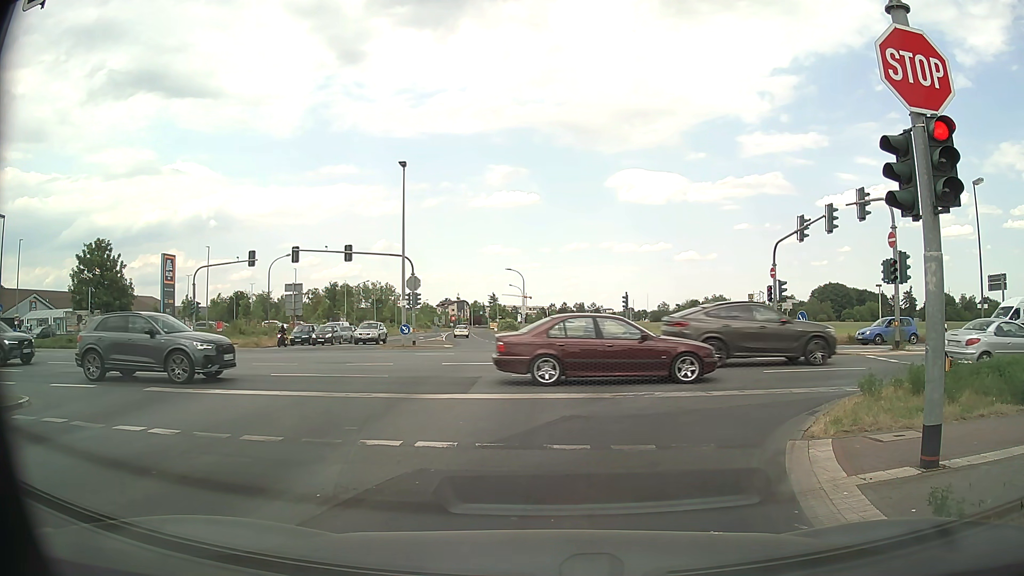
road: tertiary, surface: asphalt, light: Day
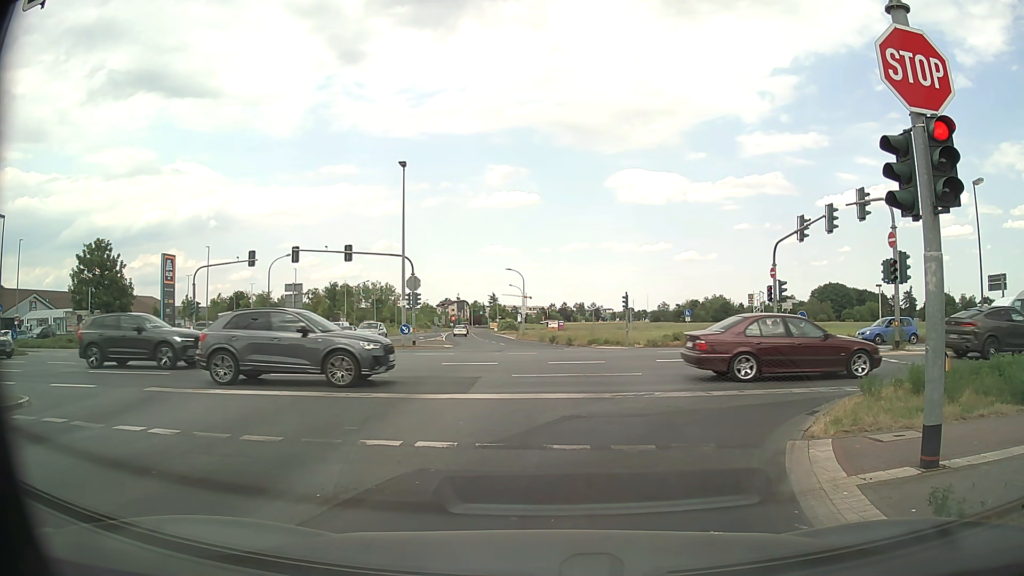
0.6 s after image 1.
(0.0, 0.0) m; 0°
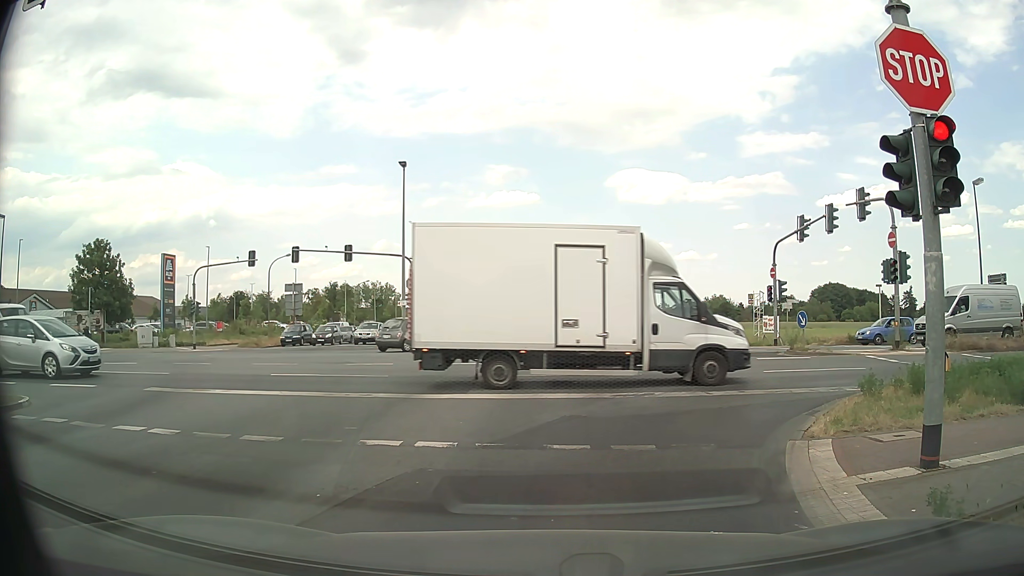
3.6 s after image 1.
(0.0, 0.0) m; 0°
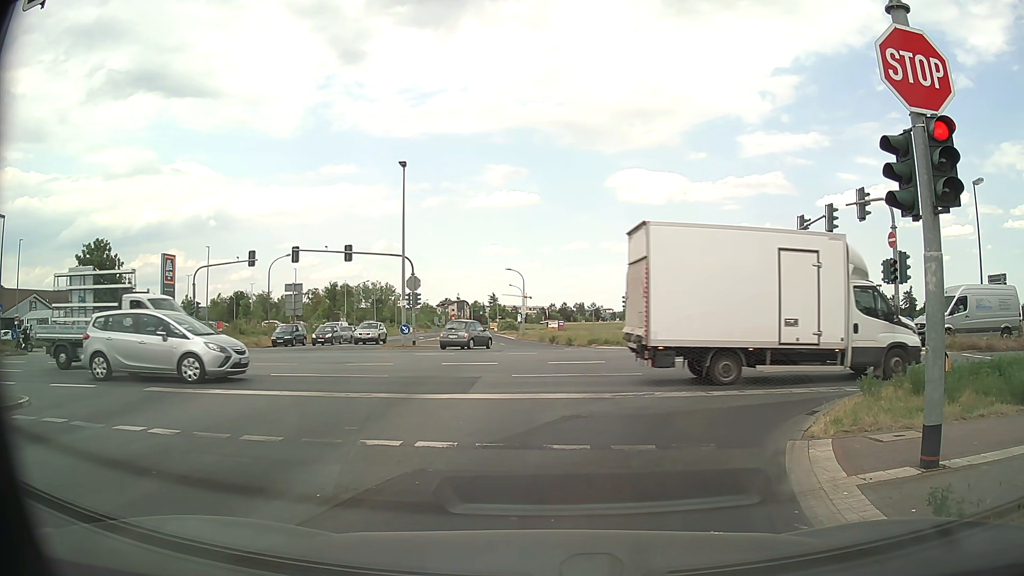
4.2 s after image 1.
(0.0, 0.0) m; 0°
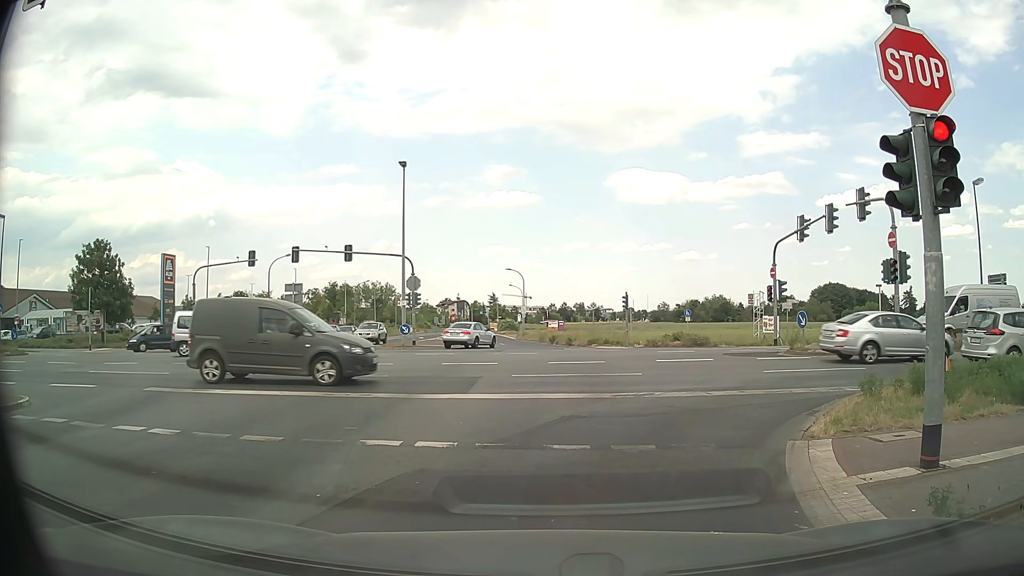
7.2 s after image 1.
(0.0, 0.0) m; 0°
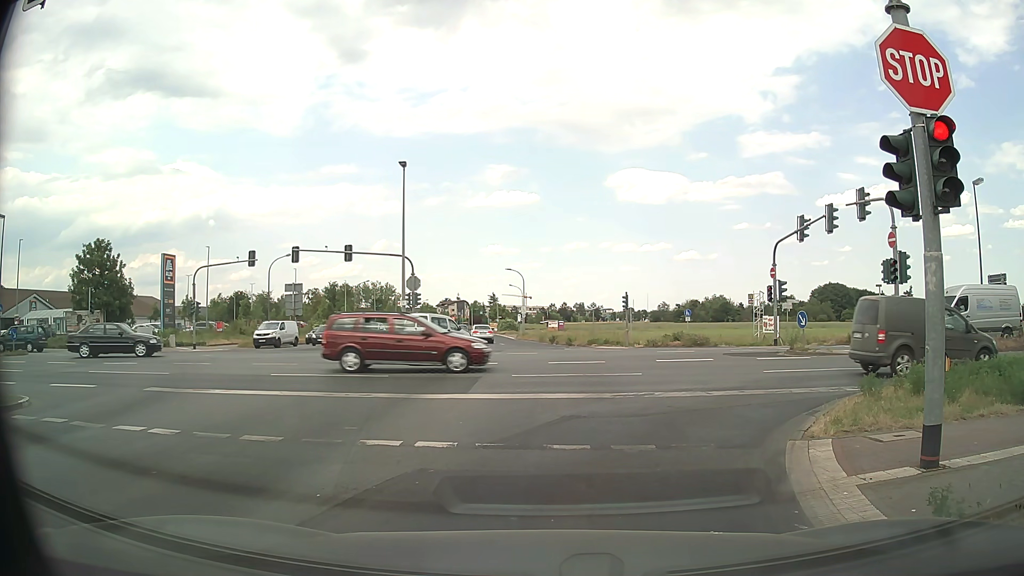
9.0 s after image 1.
(0.0, 0.0) m; 0°
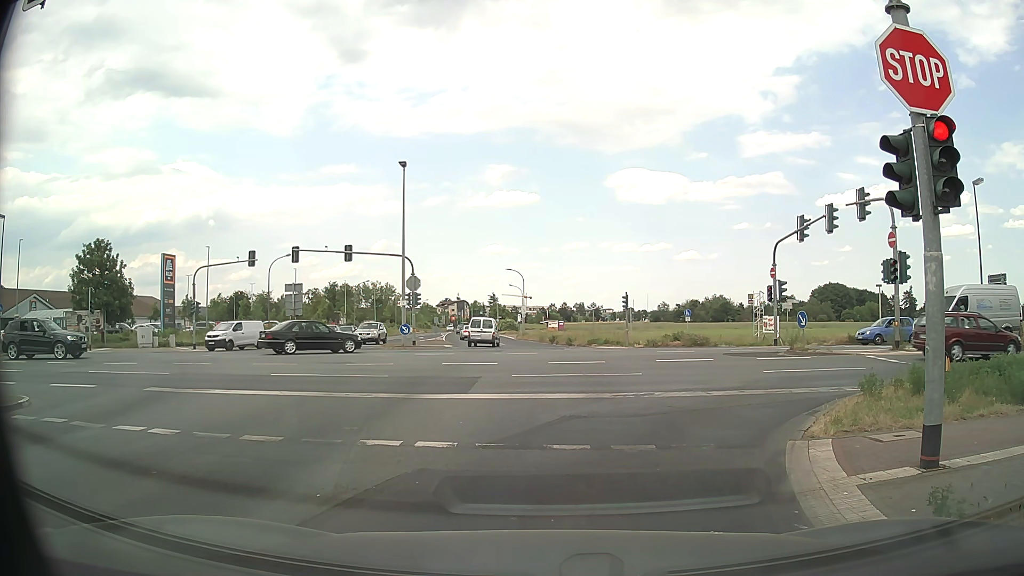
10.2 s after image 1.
(0.0, 0.0) m; 0°
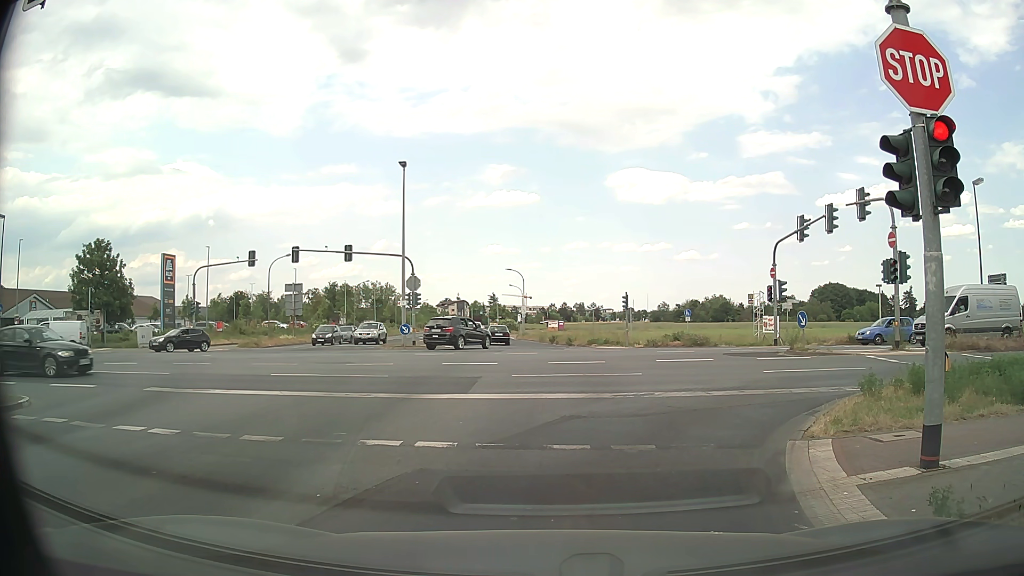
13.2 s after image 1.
(0.0, 0.0) m; 0°
